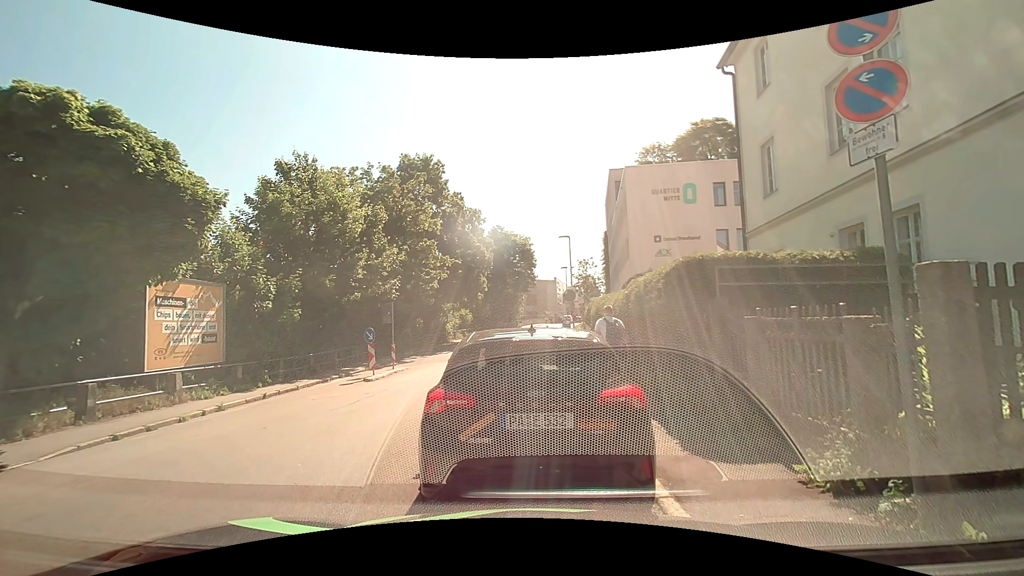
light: Day
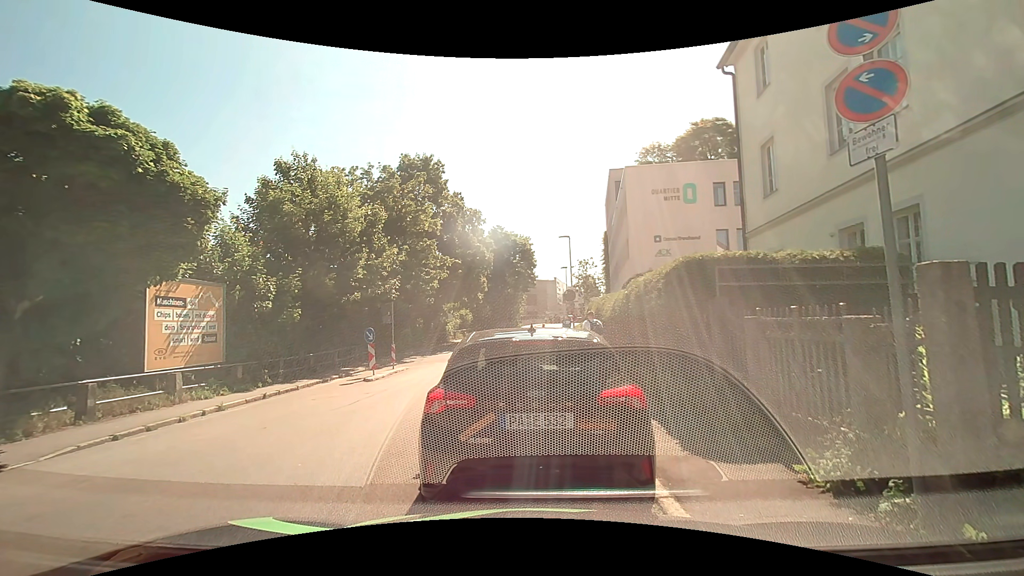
(0.0, 0.0) m; 0°
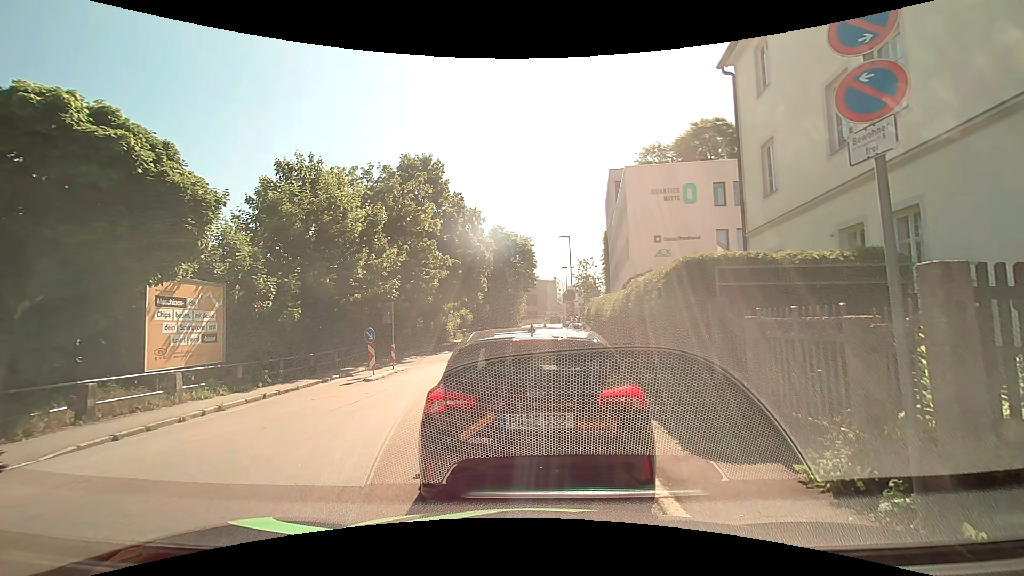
(0.0, 0.0) m; 0°
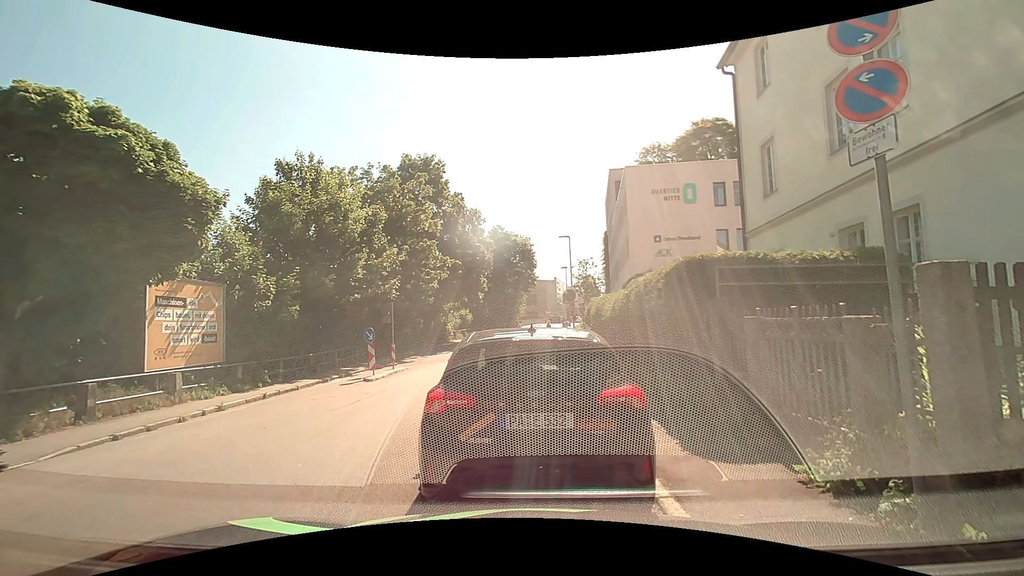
(0.0, 0.0) m; 0°
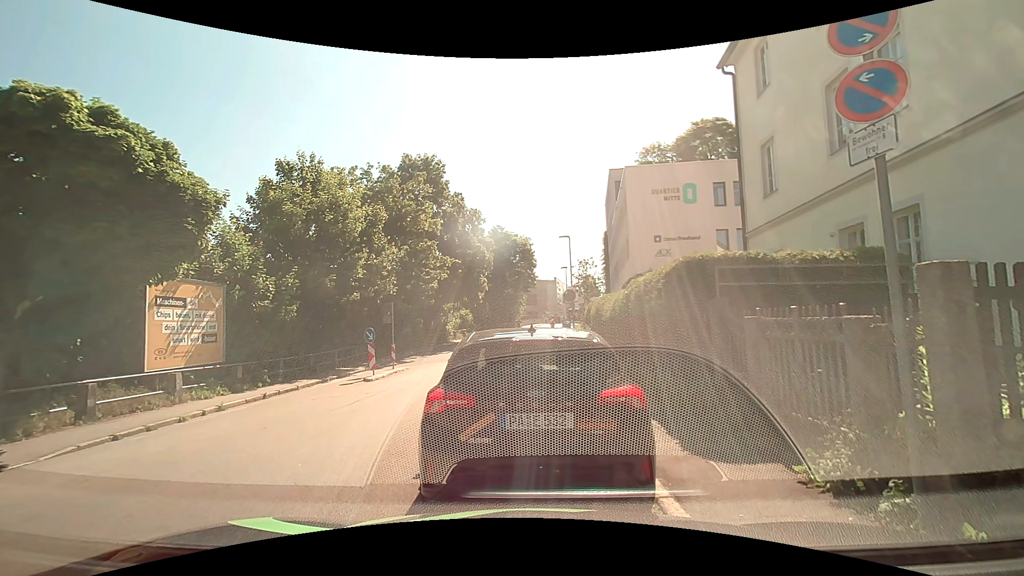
(0.0, 0.0) m; 0°
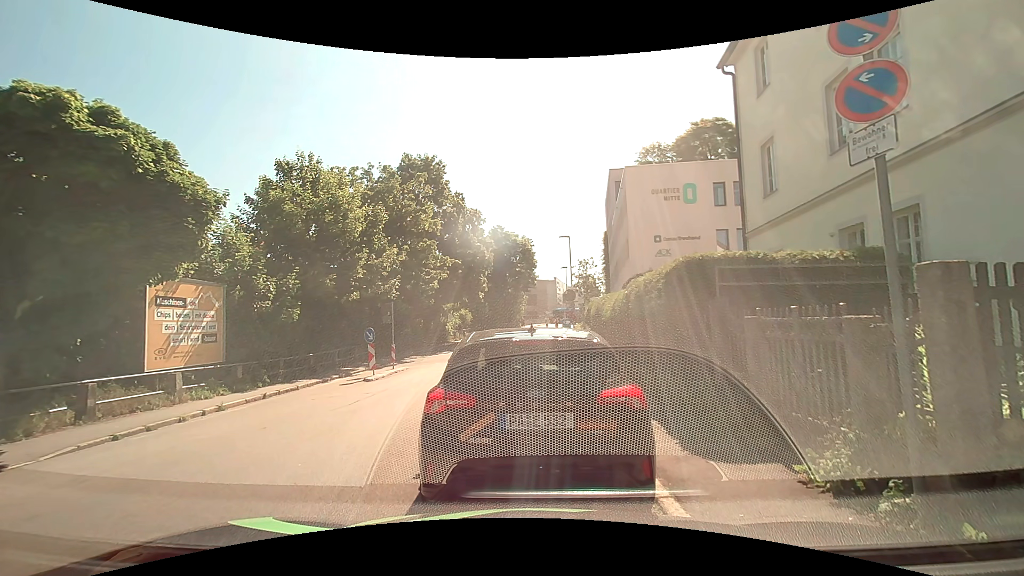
(0.0, 0.0) m; 0°
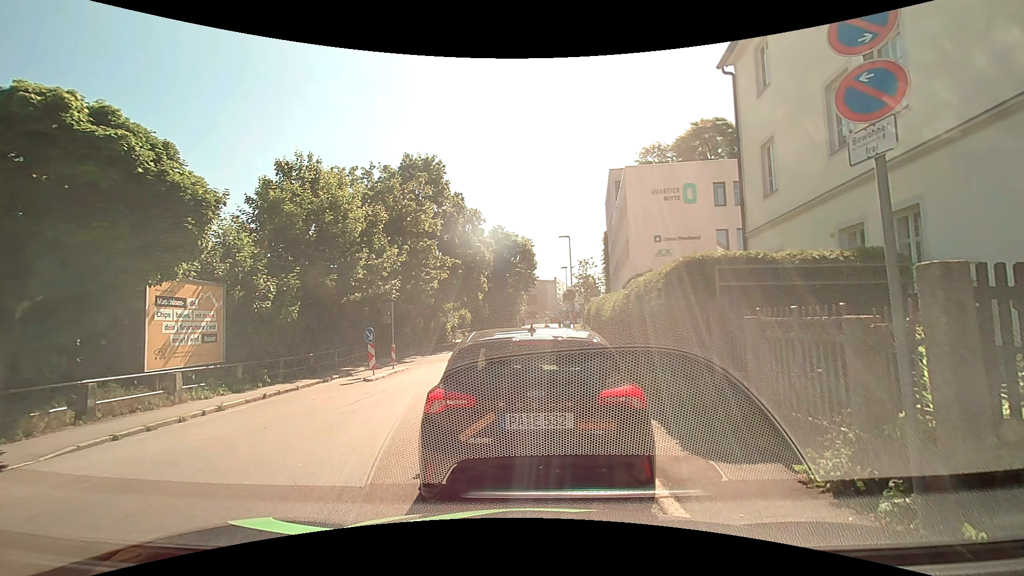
(0.0, 0.0) m; 0°
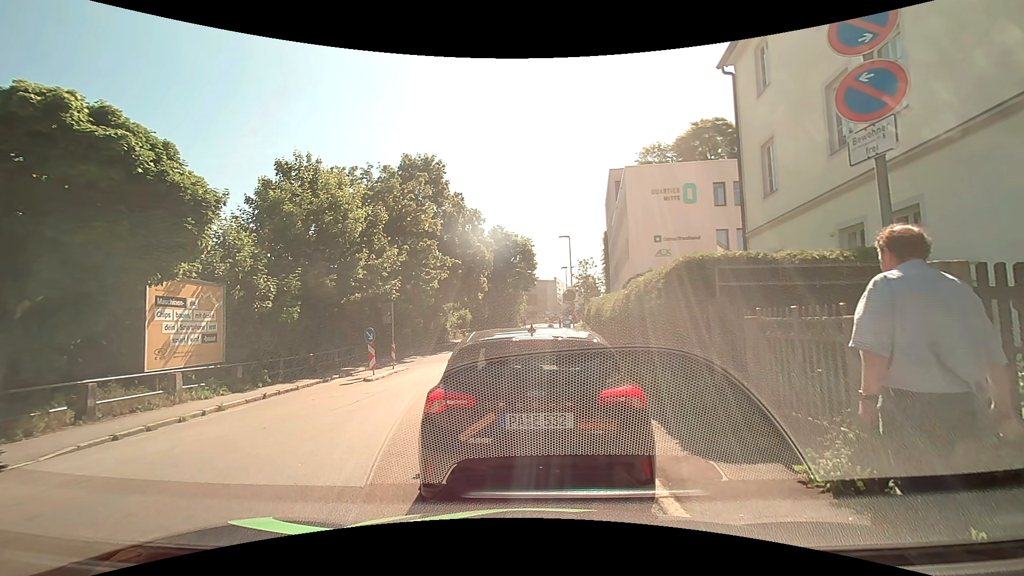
(0.0, 0.0) m; 0°
